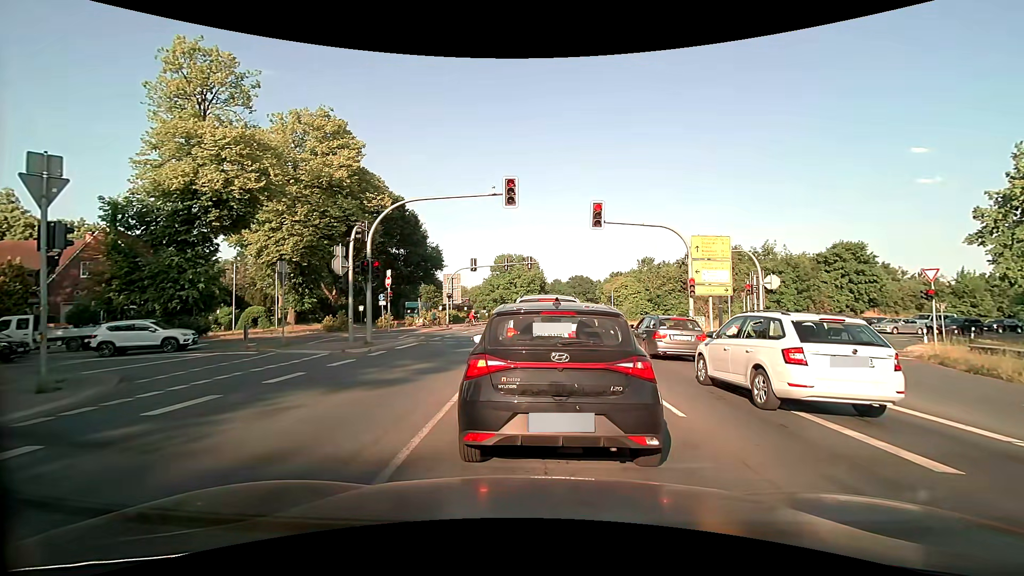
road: primary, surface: asphalt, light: Day
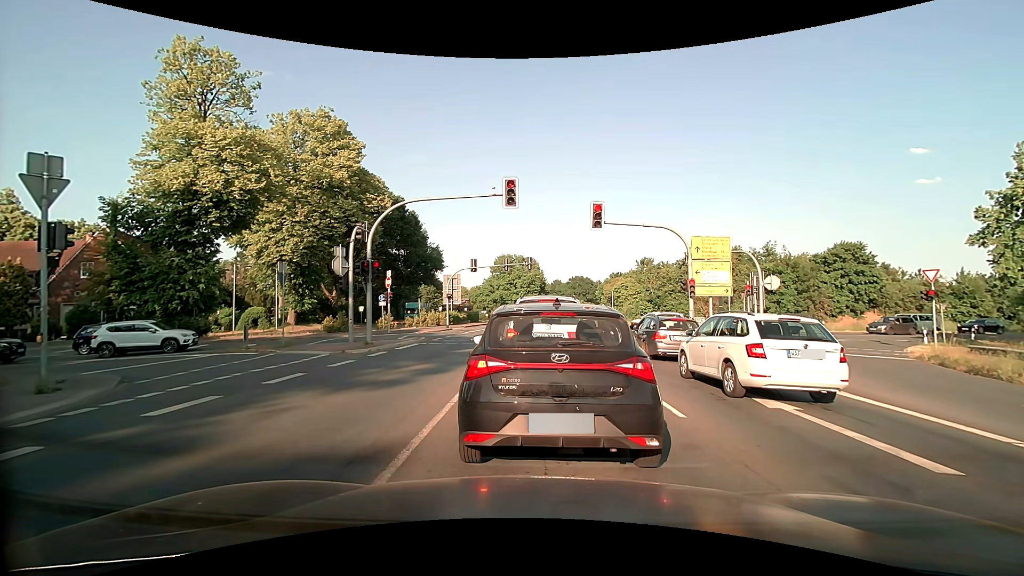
(0.0, +0.1) m; 0°
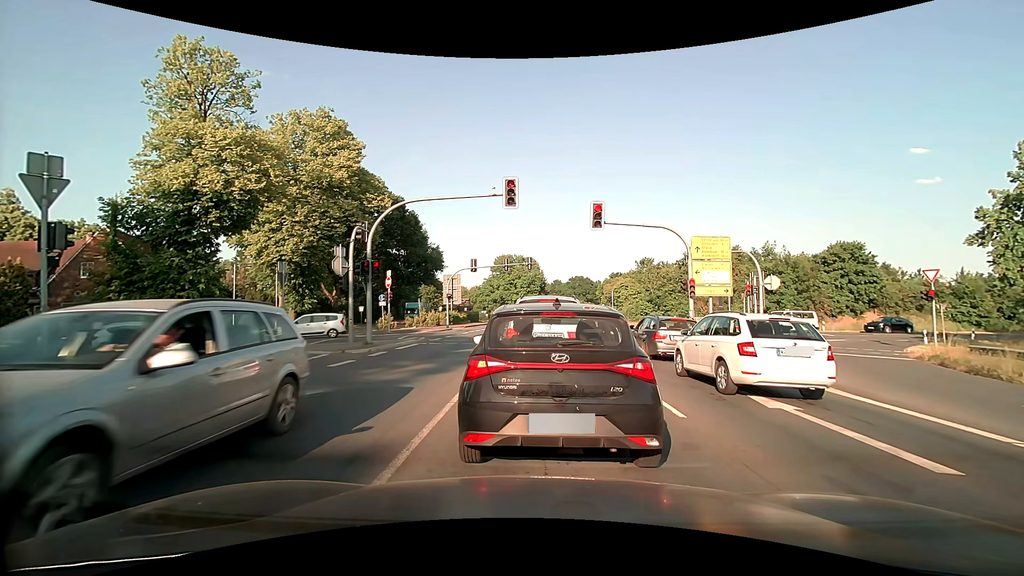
(0.0, 0.0) m; 0°
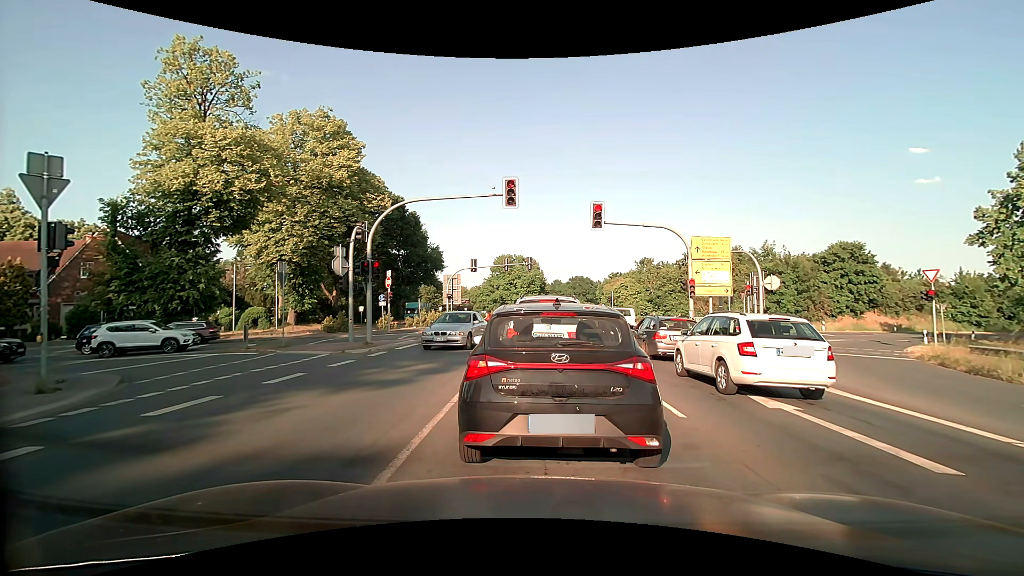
(0.0, 0.0) m; 0°
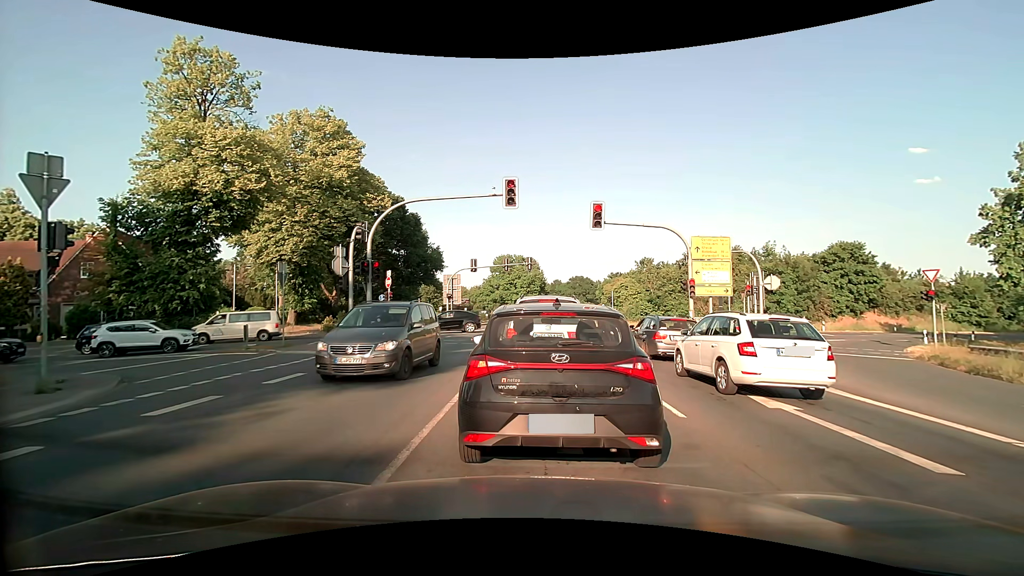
(0.0, 0.0) m; 0°
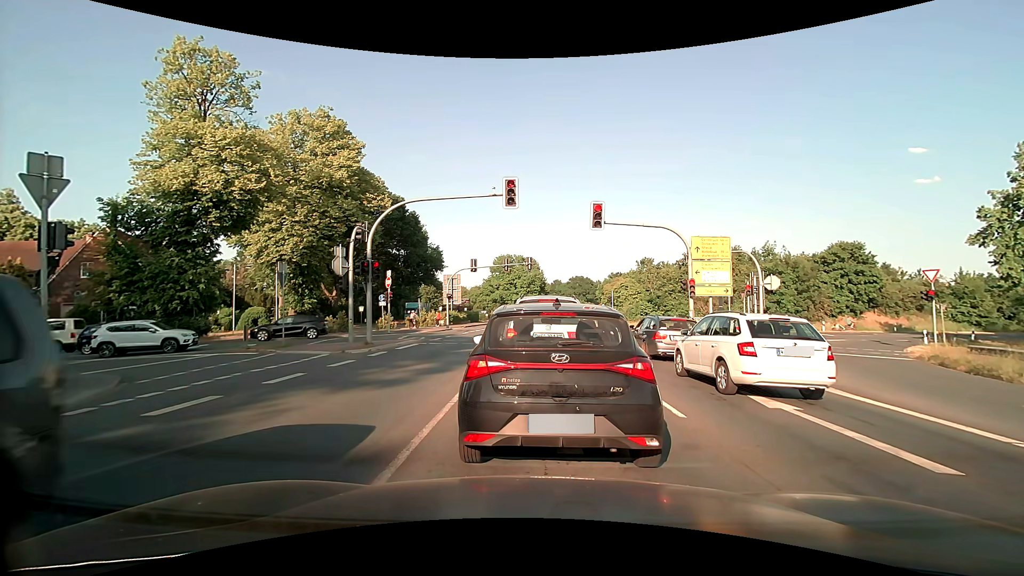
(0.0, 0.0) m; 0°
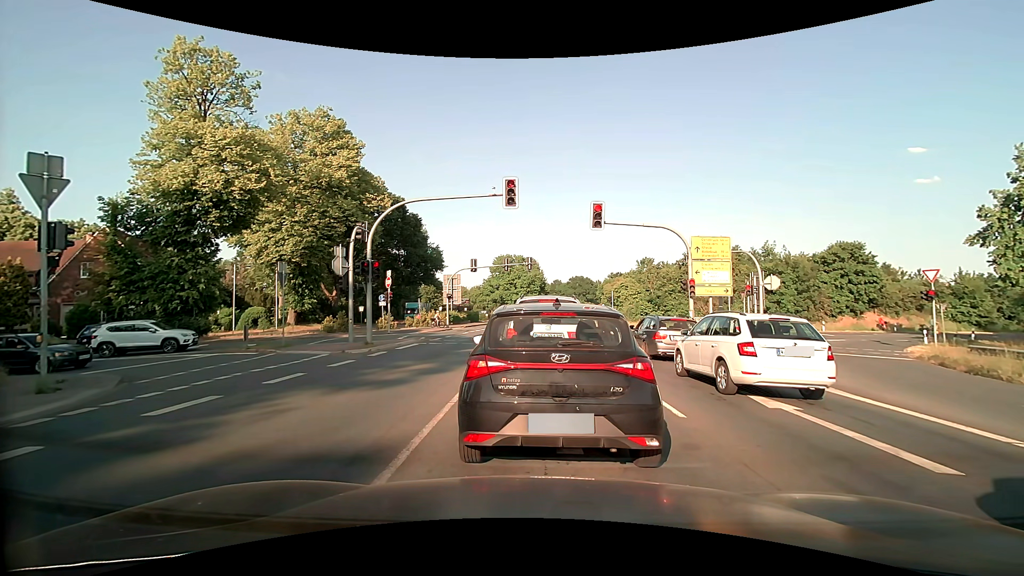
(0.0, 0.0) m; 0°
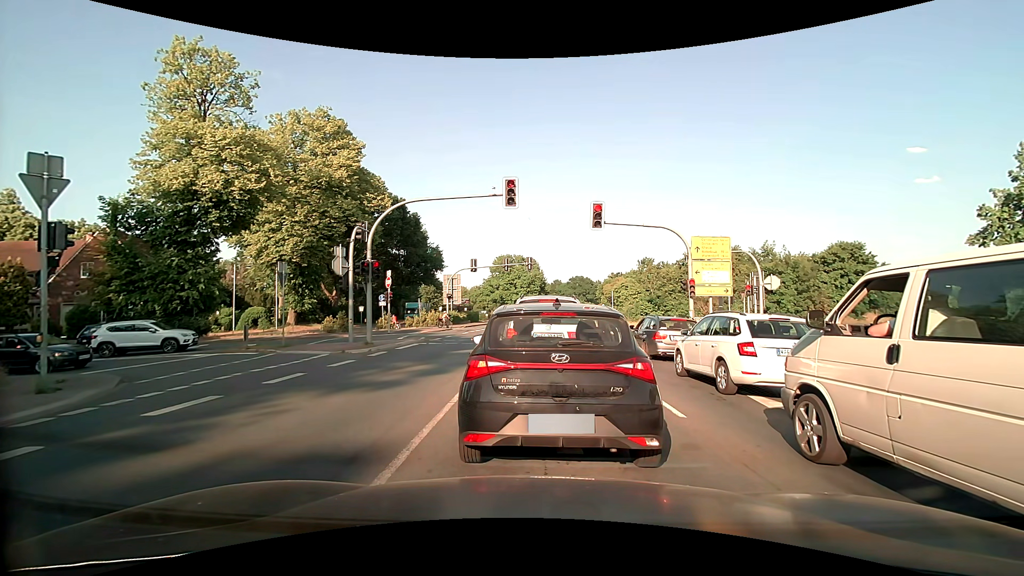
(0.0, 0.0) m; 0°
(0, +10) (+1, +20) (-2, +29) (-10, +34) (-20, +34) (-30, +31) (-39, +27) (-49, +24) (-58, +21) (-68, +18) m
